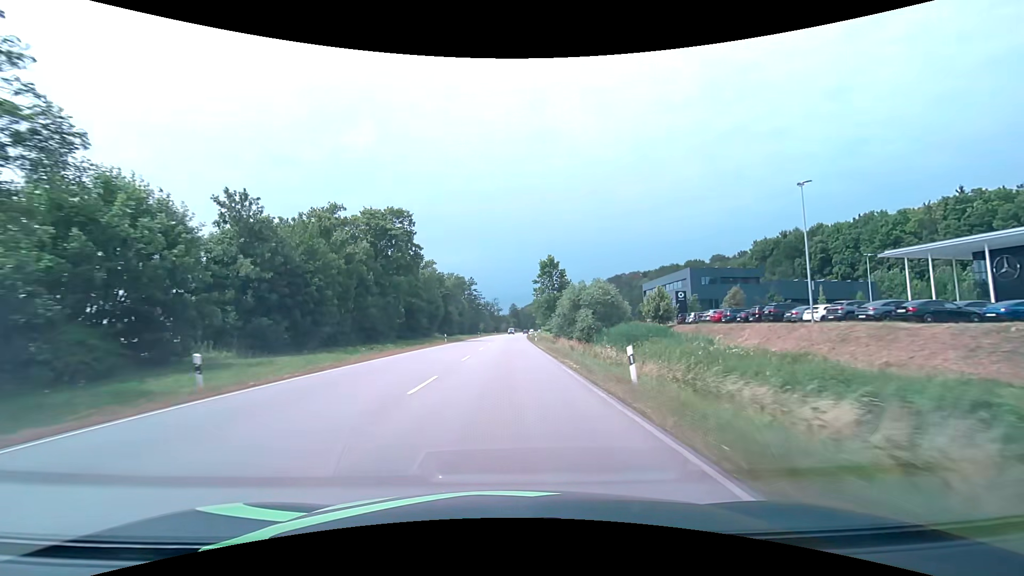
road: primary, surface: asphalt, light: Day
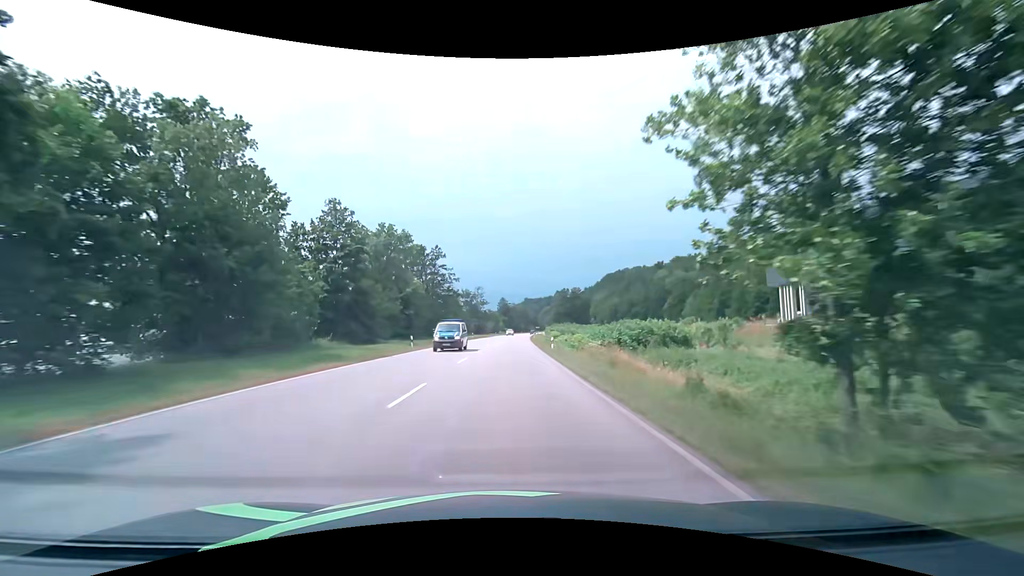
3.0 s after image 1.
(+0.5, +61.6) m; +1°
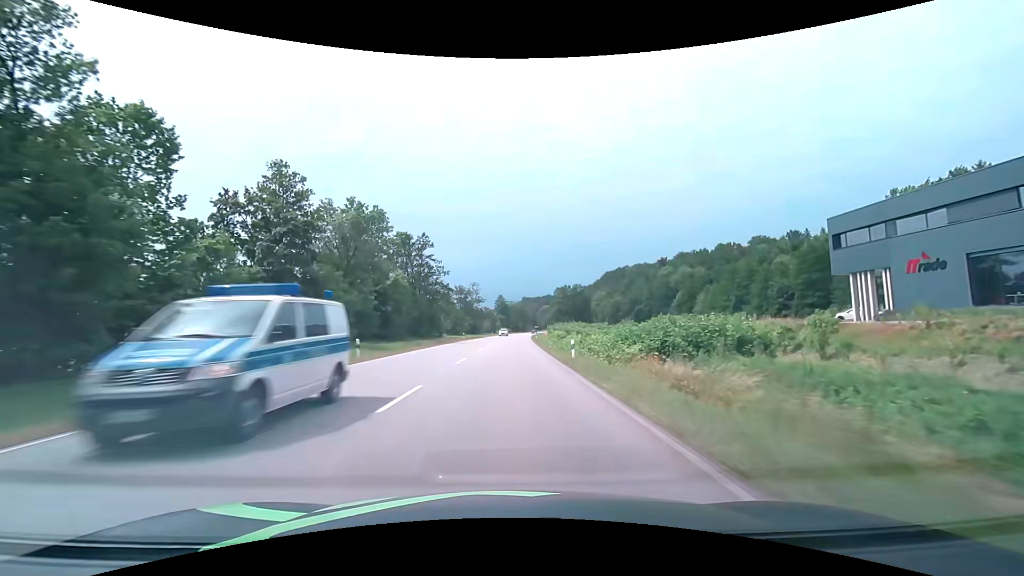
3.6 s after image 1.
(0.0, +12.5) m; +1°
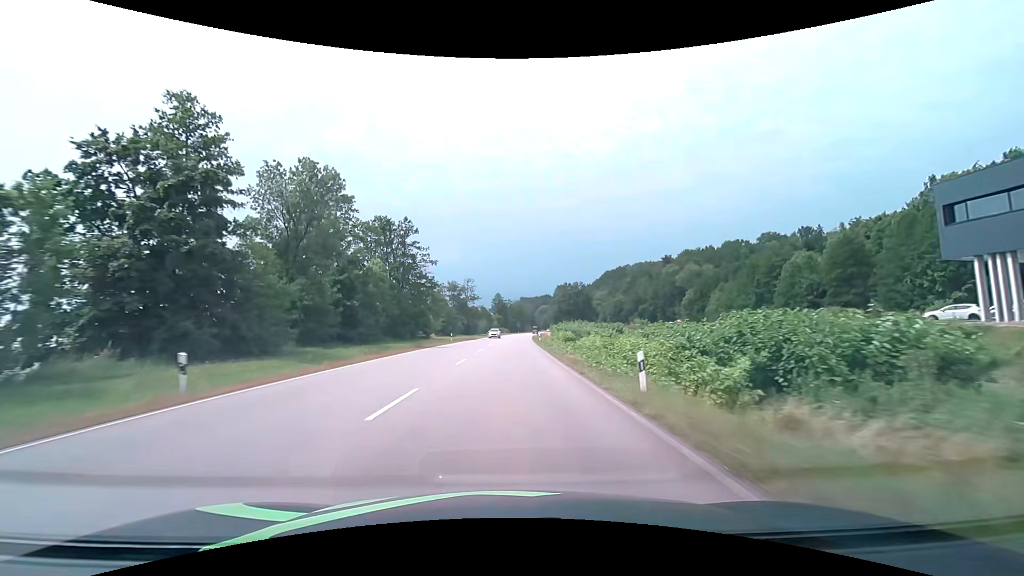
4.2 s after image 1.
(-0.1, +12.5) m; 0°
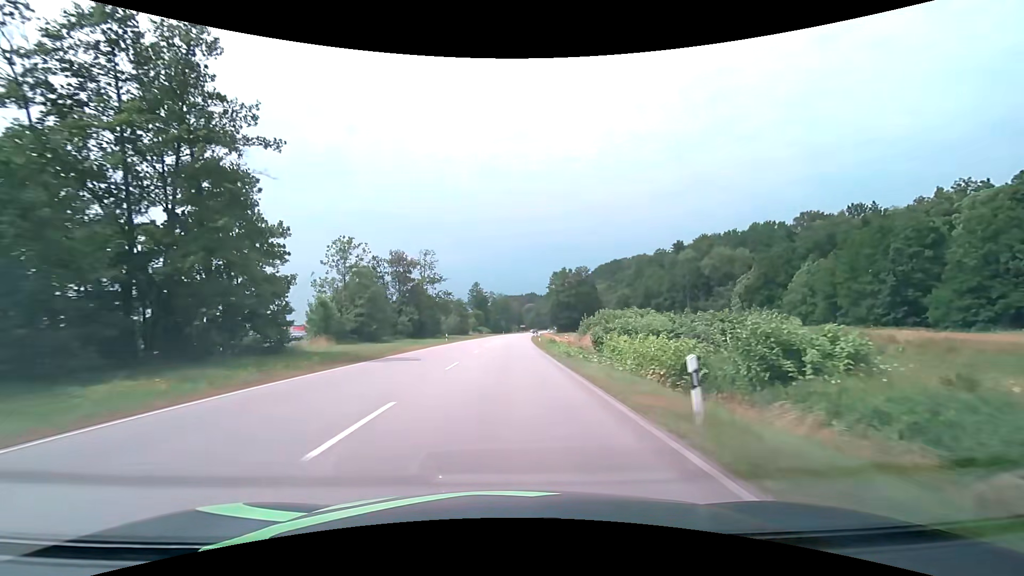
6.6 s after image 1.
(+0.8, +50.0) m; +2°
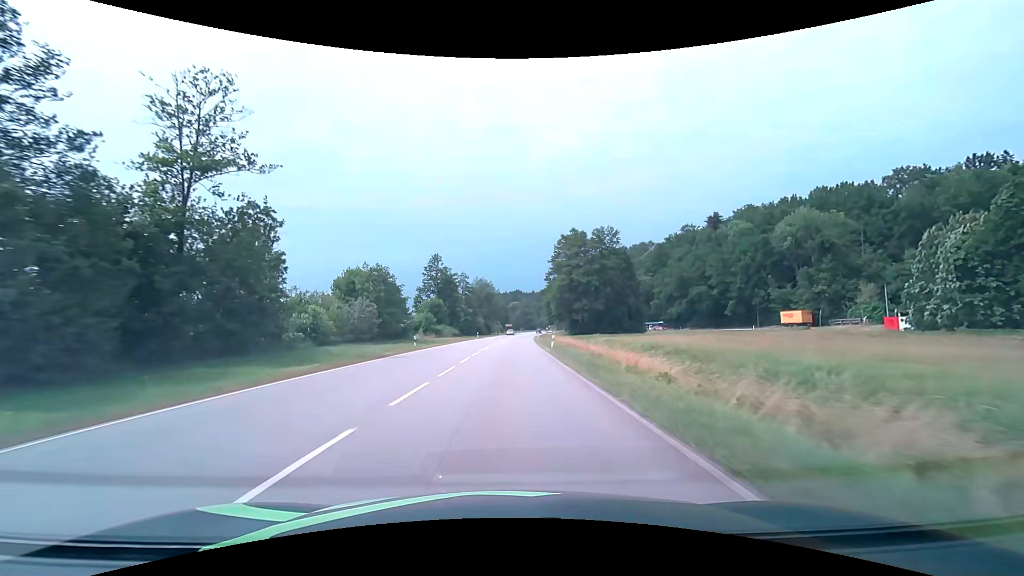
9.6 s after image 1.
(+1.2, +62.4) m; +2°
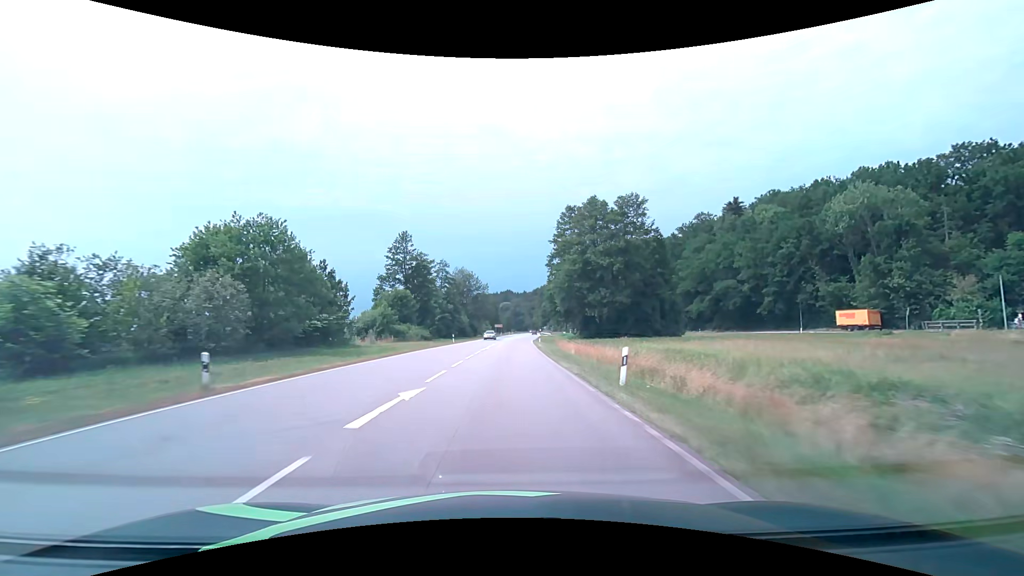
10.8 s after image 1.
(+0.3, +24.9) m; +1°
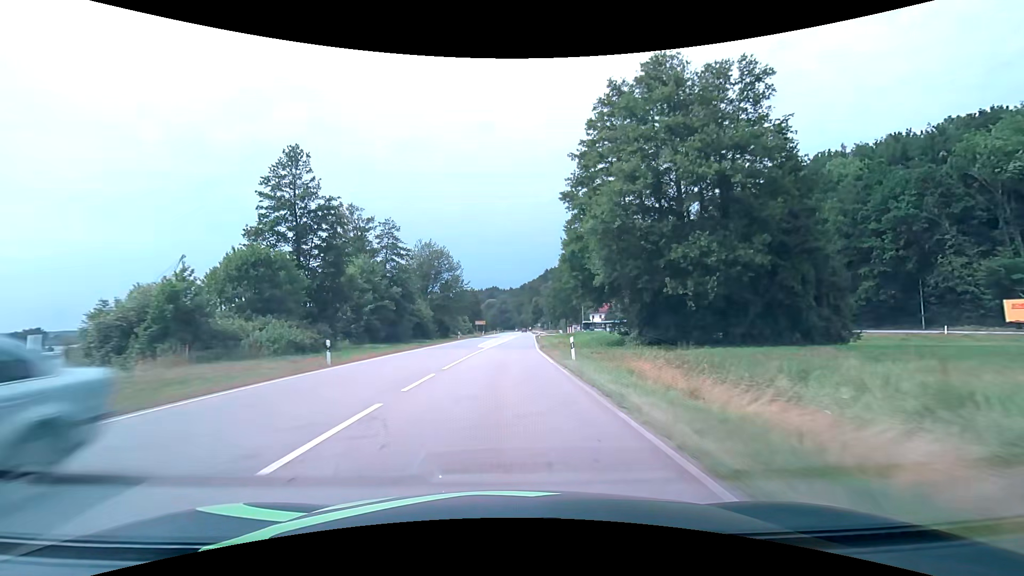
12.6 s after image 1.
(+0.5, +37.3) m; +1°
(0, +10) (0, +20) (0, +30) (+1, +40) (+1, +50) (+2, +60) (+2, +70) (+3, +80) (+3, +90) (+4, +100) m
